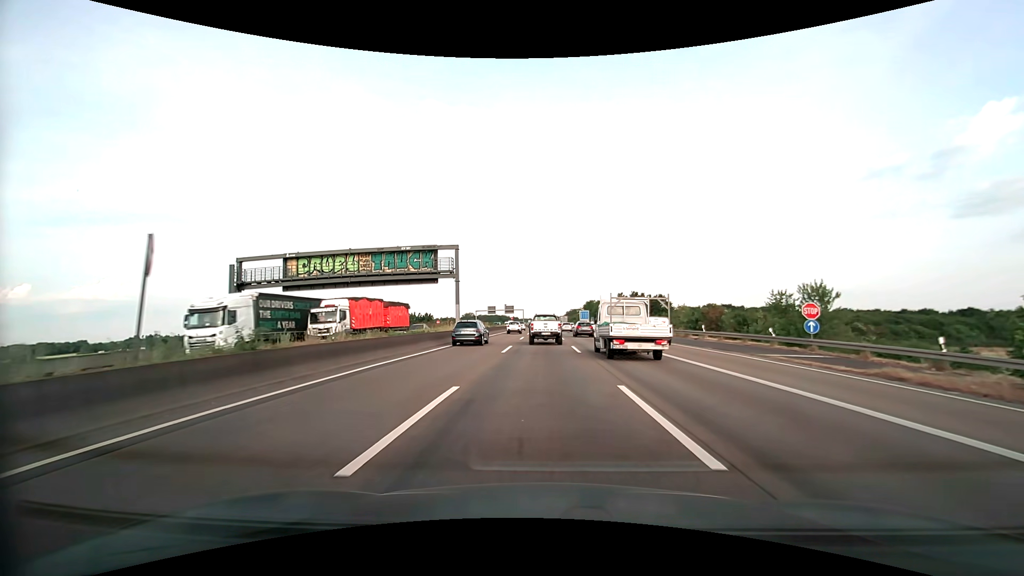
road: motorway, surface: asphalt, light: Day
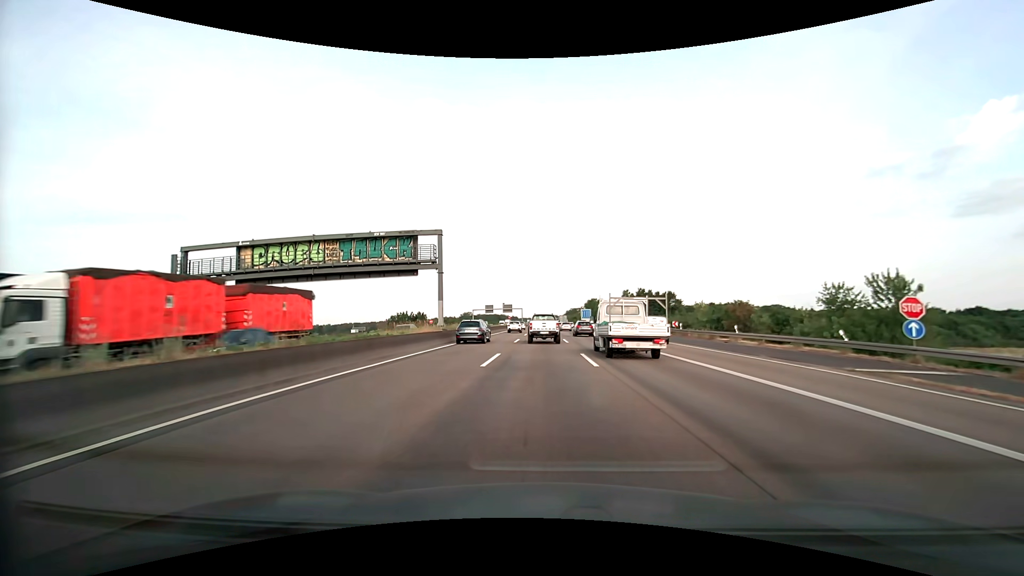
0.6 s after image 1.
(0.0, +7.5) m; 0°
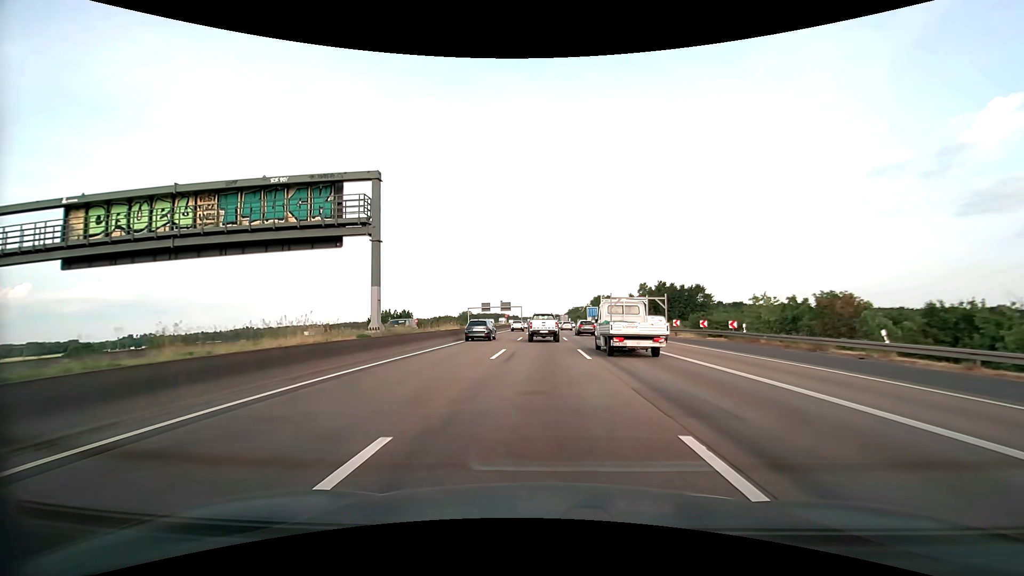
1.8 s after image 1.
(0.0, +15.4) m; 0°
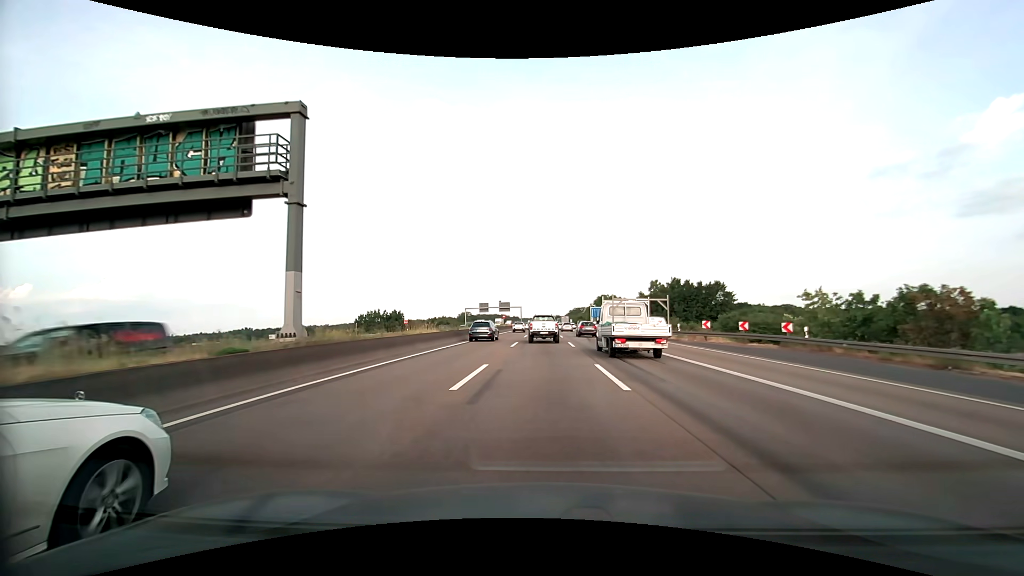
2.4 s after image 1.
(0.0, +7.9) m; 0°
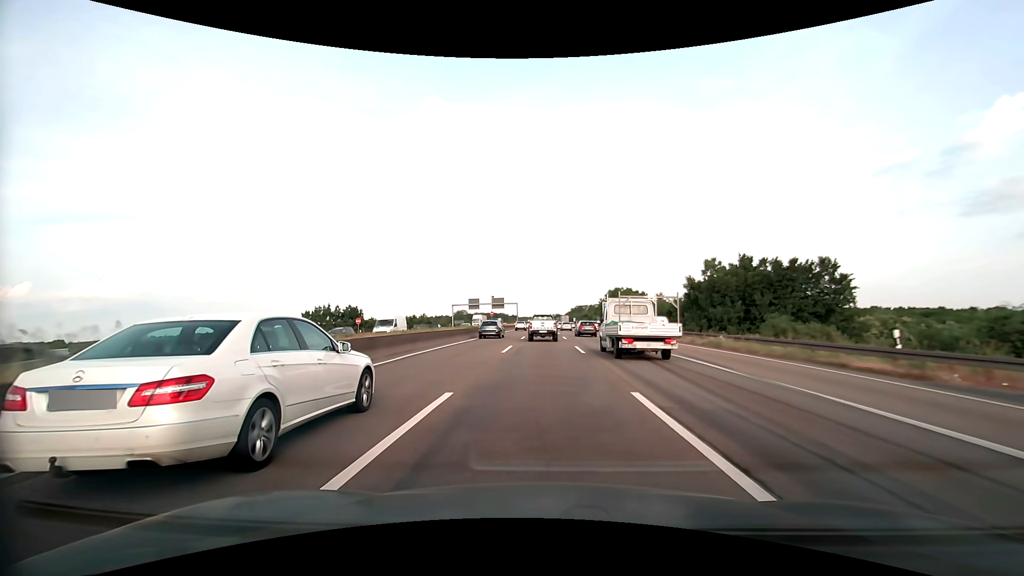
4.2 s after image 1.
(0.0, +24.6) m; 0°
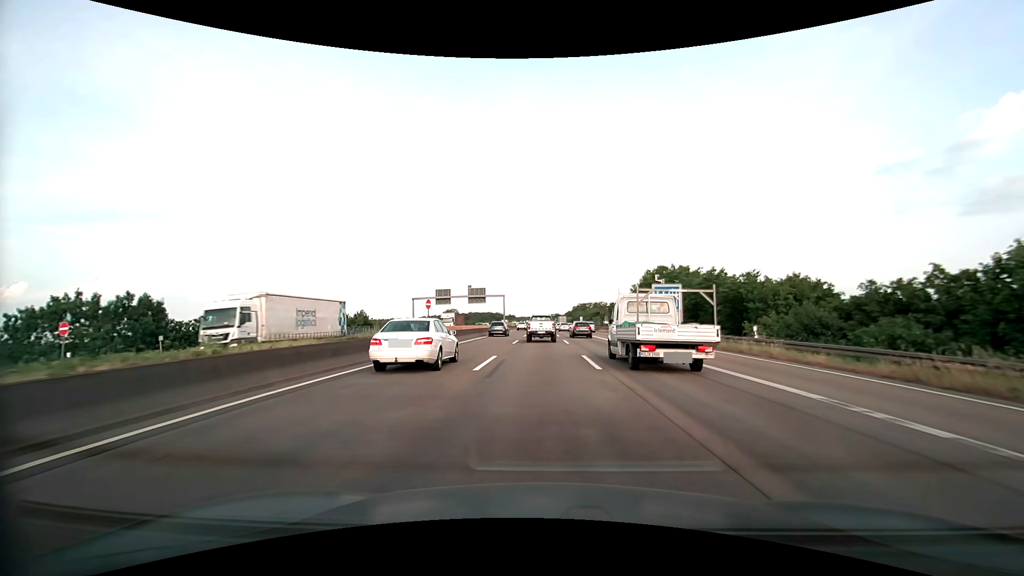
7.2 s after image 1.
(+0.2, +43.8) m; 0°
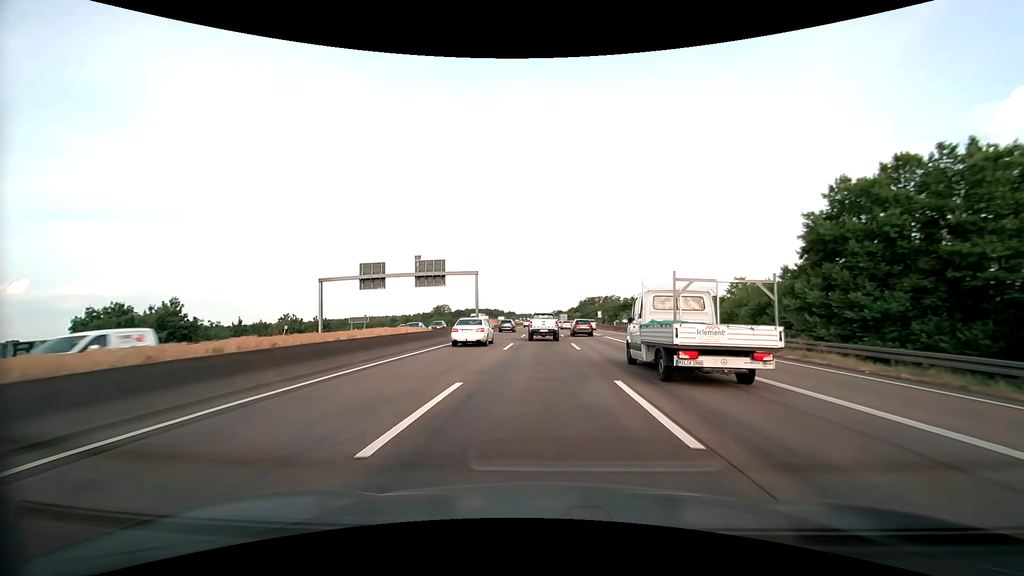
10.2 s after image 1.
(-0.1, +44.8) m; 0°
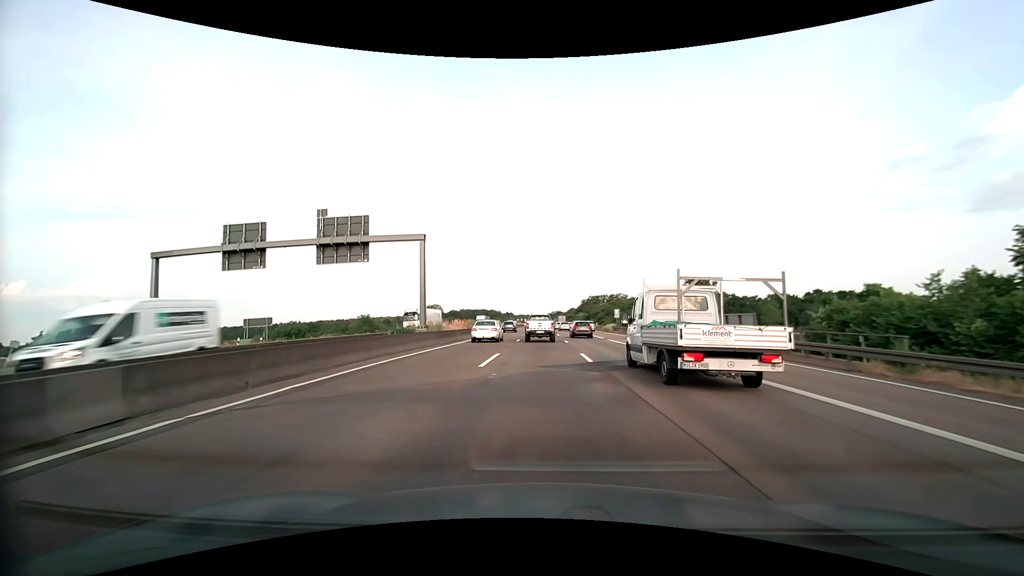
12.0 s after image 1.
(+0.1, +26.3) m; 0°
(0, +10) (0, +20) (0, +30) (0, +40) (0, +50) (0, +60) (0, +70) (0, +80) (0, +90) (0, +100) m
